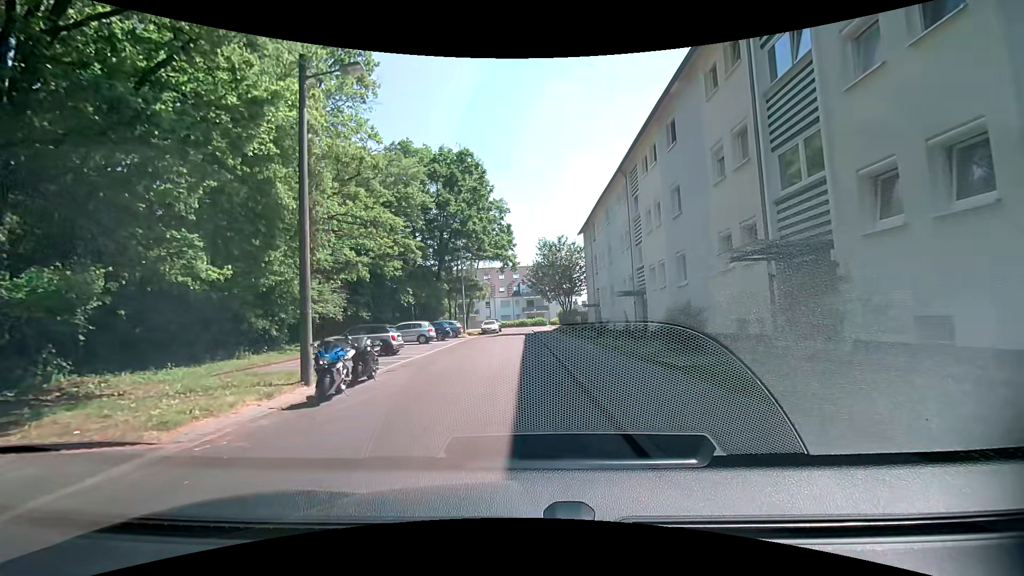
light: Day
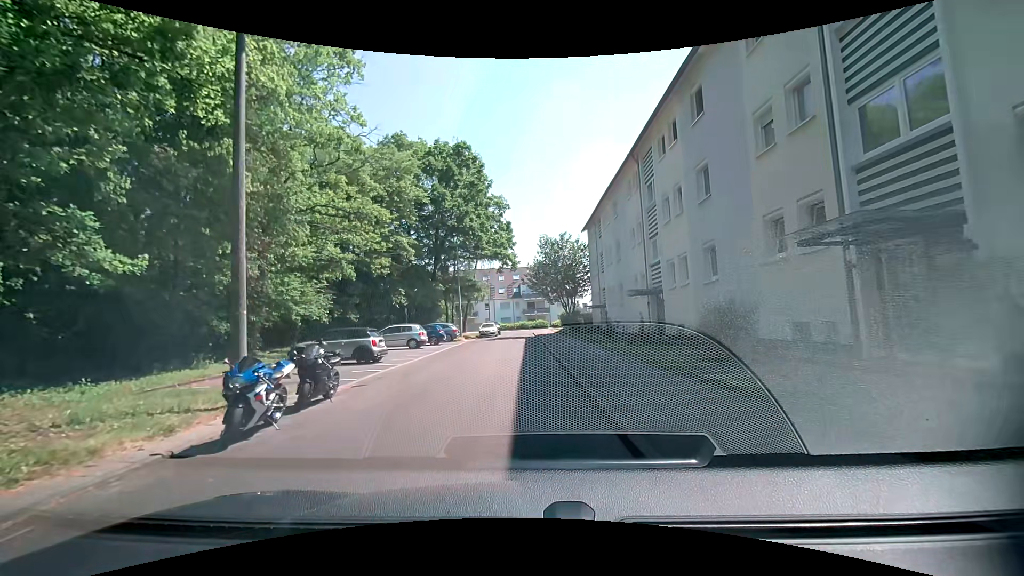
(0.0, +2.9) m; 0°
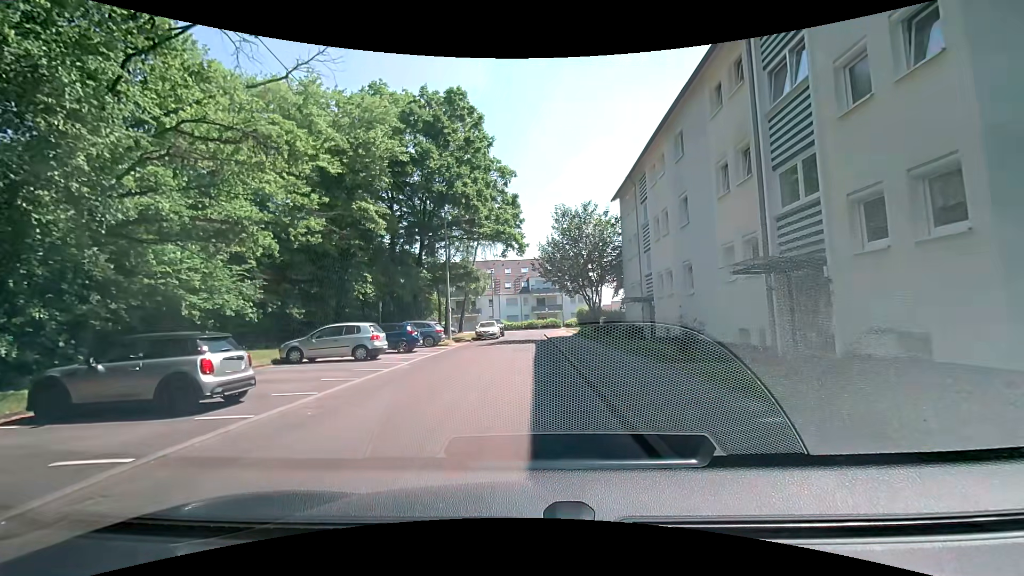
(-0.2, +10.7) m; -1°
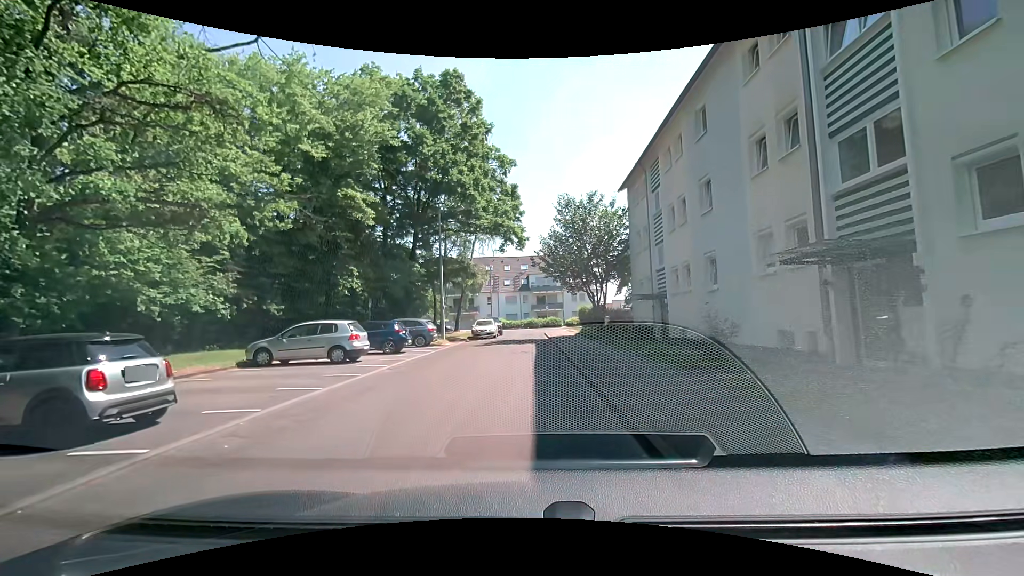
(-0.1, +2.3) m; -1°
